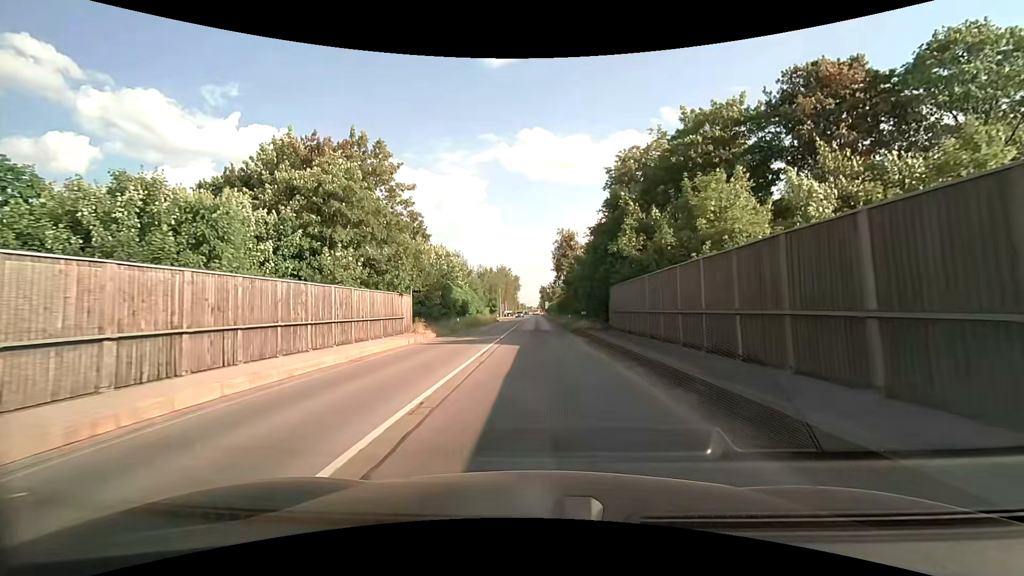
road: secondary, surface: asphalt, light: Day
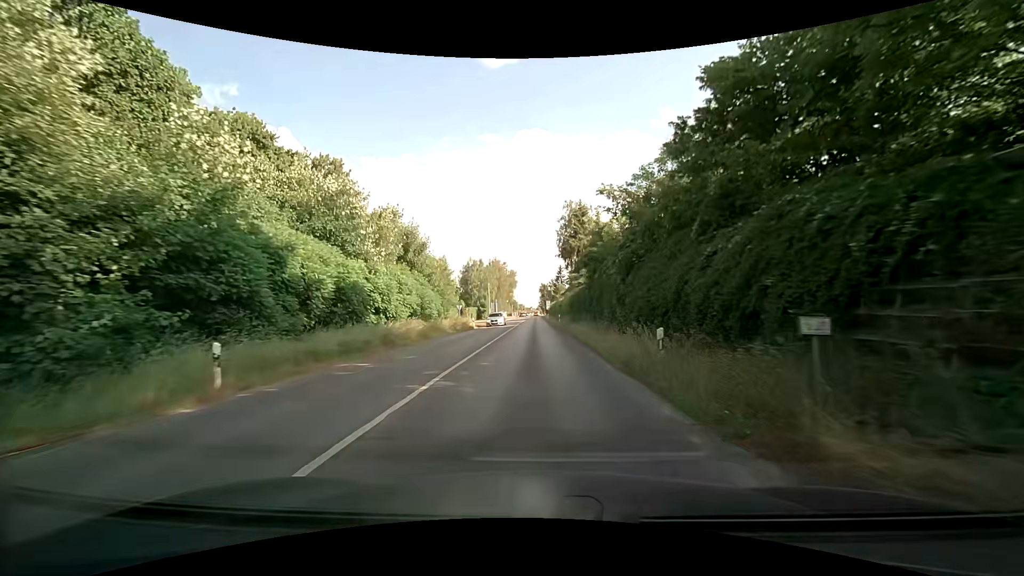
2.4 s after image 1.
(0.0, +30.2) m; 0°
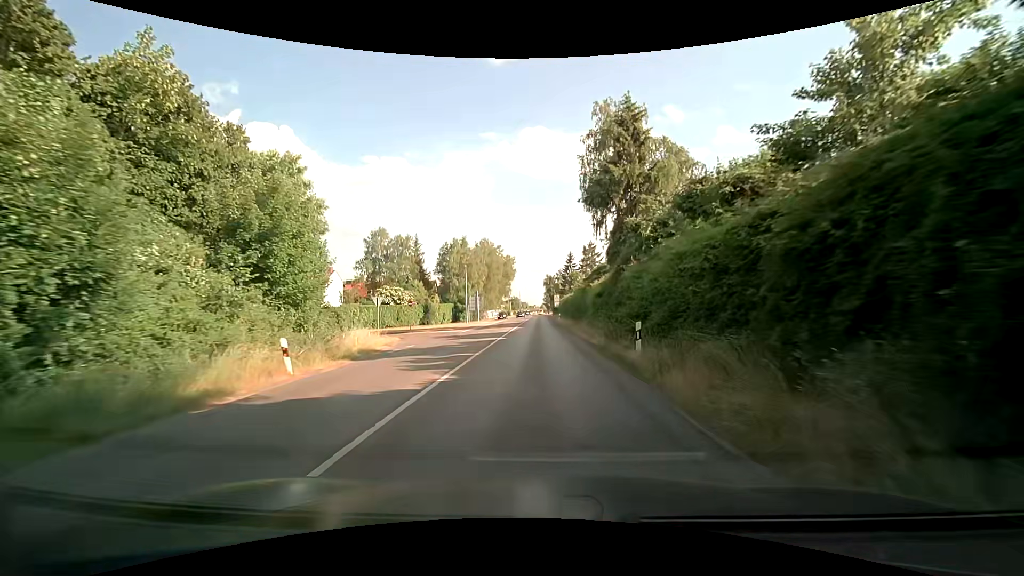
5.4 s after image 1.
(-0.2, +39.2) m; -1°
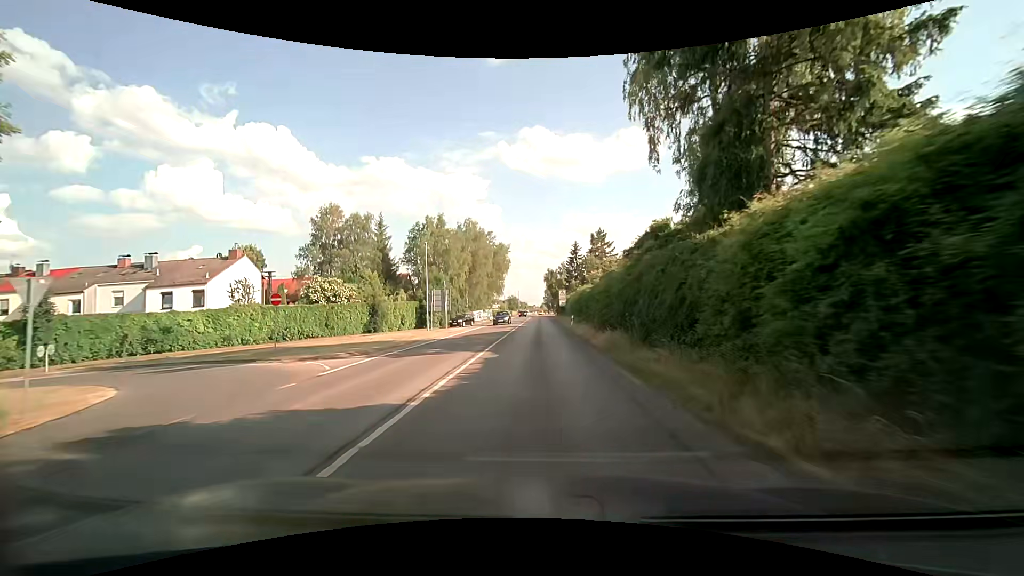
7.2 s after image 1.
(0.0, +24.1) m; 0°
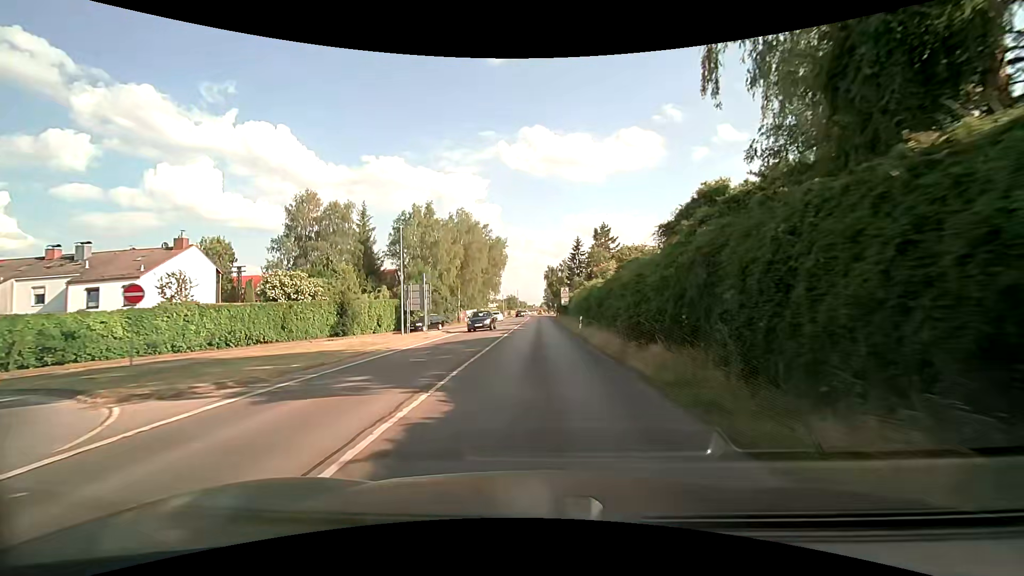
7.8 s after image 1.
(0.0, +8.1) m; 0°
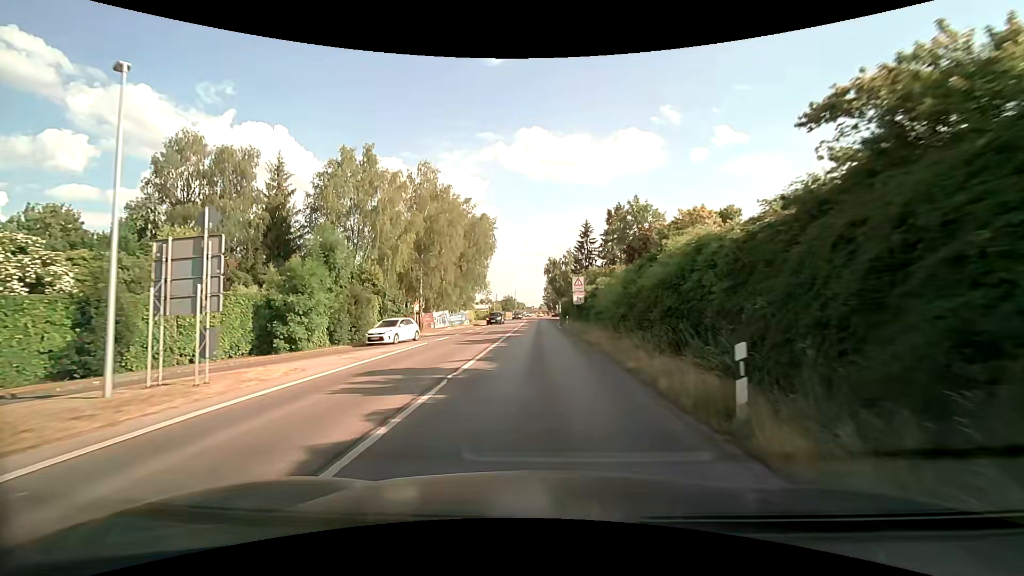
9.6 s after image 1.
(+0.1, +24.6) m; 0°
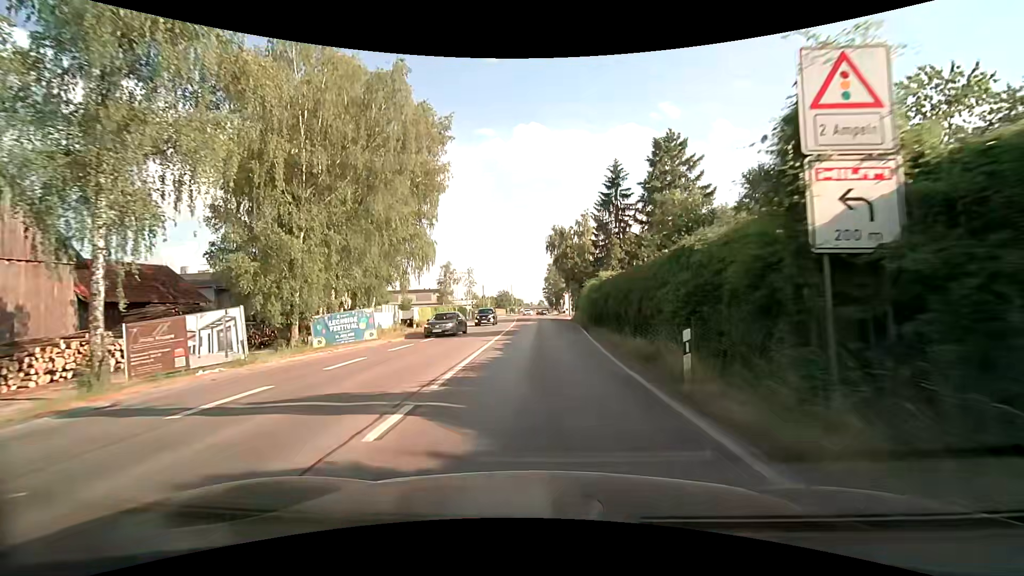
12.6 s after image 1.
(+0.2, +38.6) m; 0°
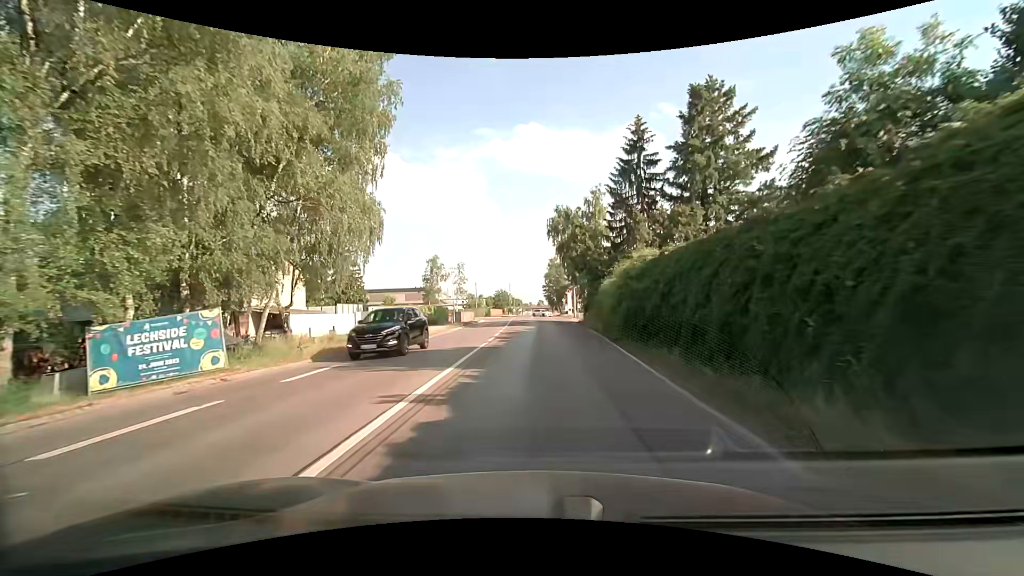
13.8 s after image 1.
(0.0, +14.0) m; 0°
(0, +10) (0, +20) (0, +30) (0, +40) (0, +50) (0, +60) (0, +70) (0, +80) (0, +90) (0, +100) m
